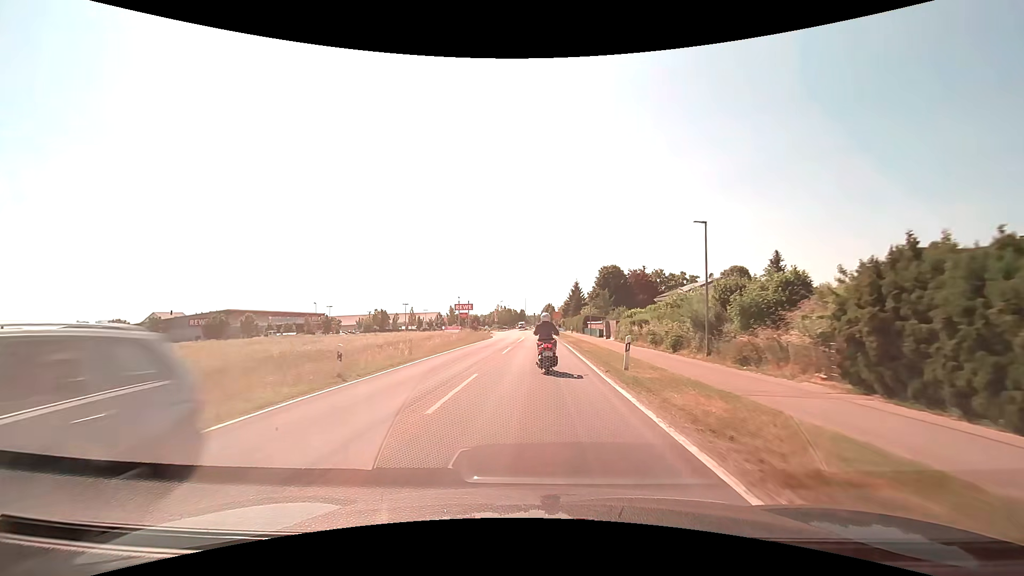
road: tertiary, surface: asphalt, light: Day
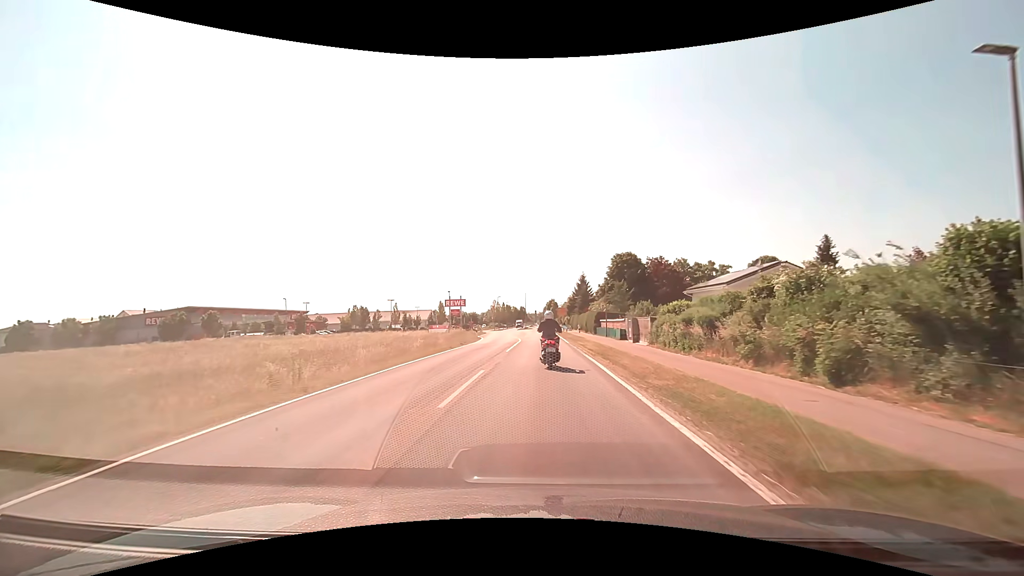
(0.0, +14.7) m; 0°
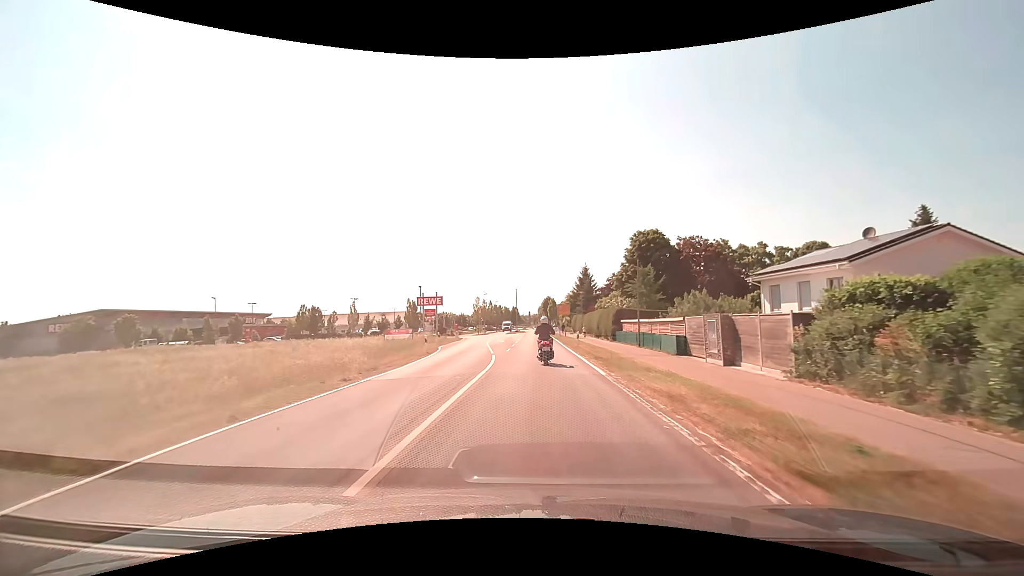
(0.0, +20.4) m; +1°
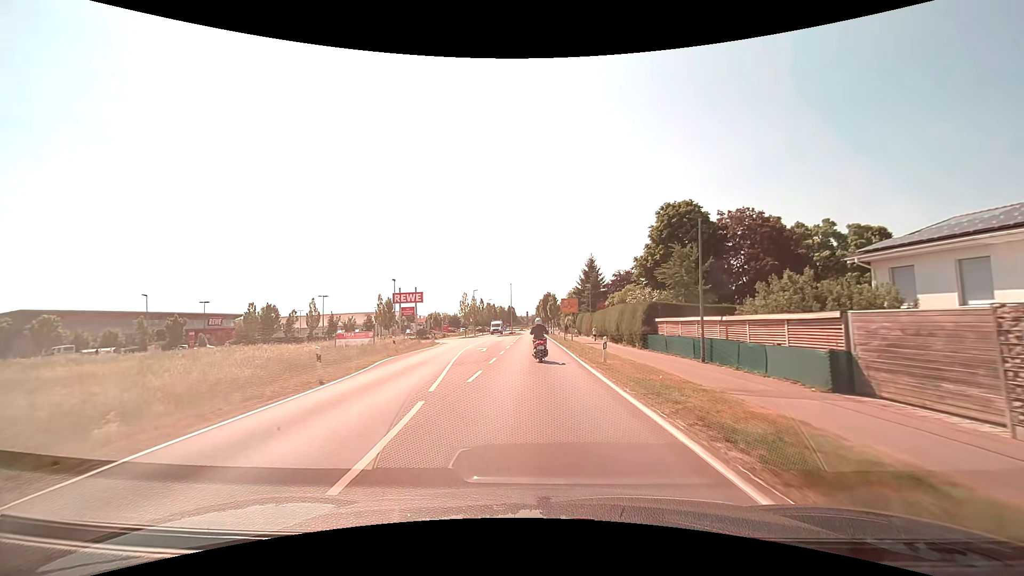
(+0.1, +14.1) m; 0°
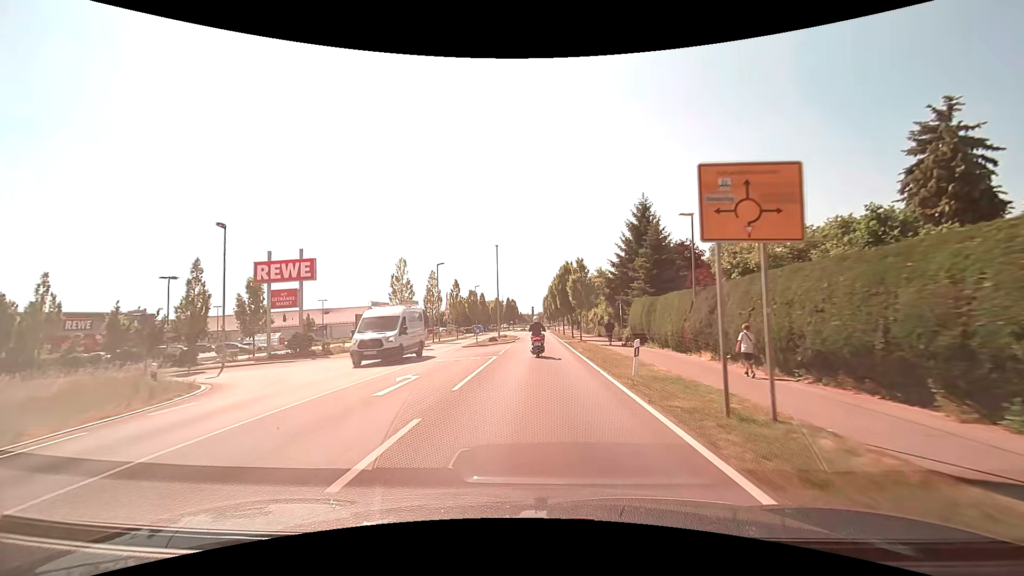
(-0.1, +38.4) m; -1°
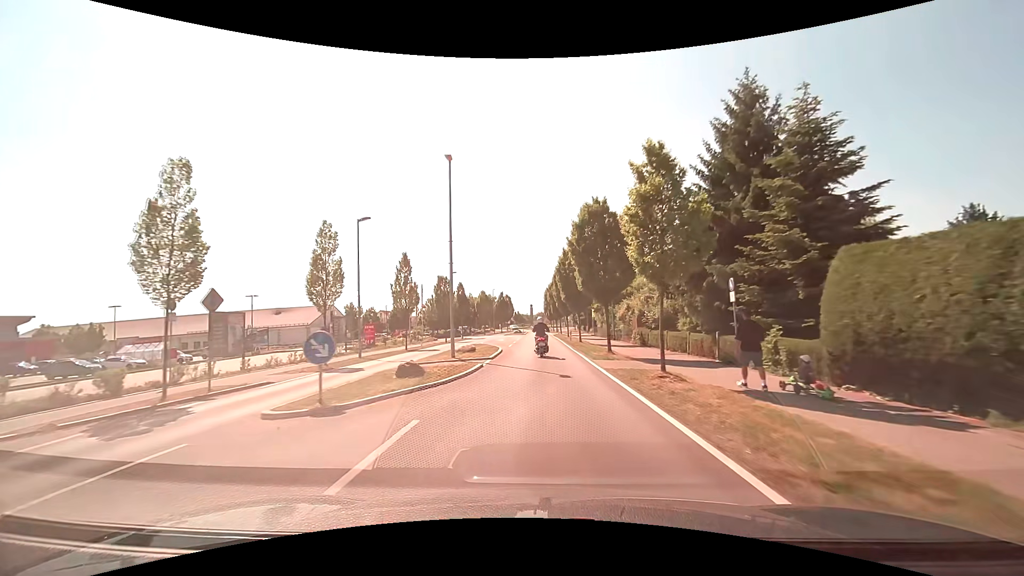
(0.0, +23.8) m; 0°
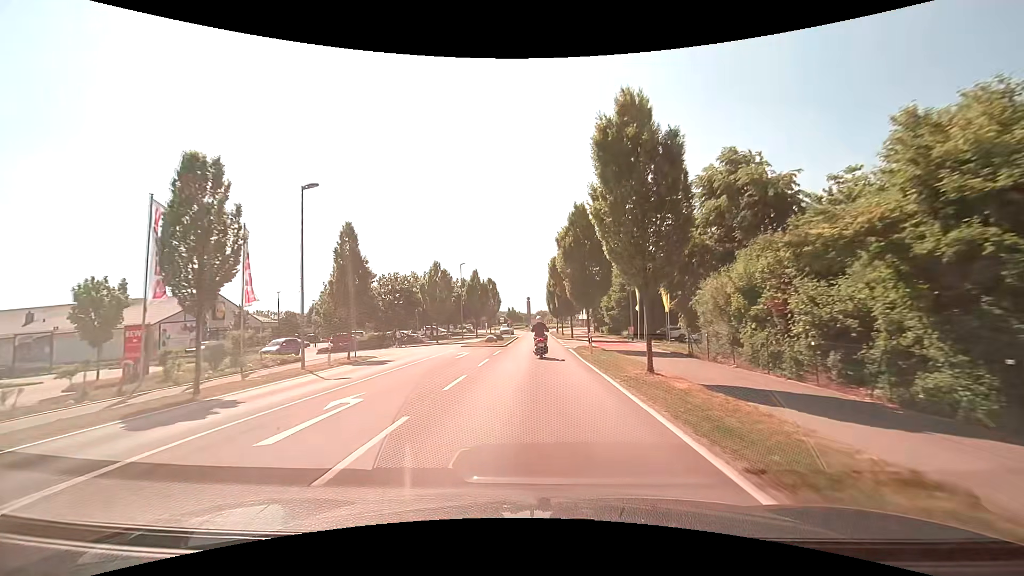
(+0.1, +38.6) m; 0°
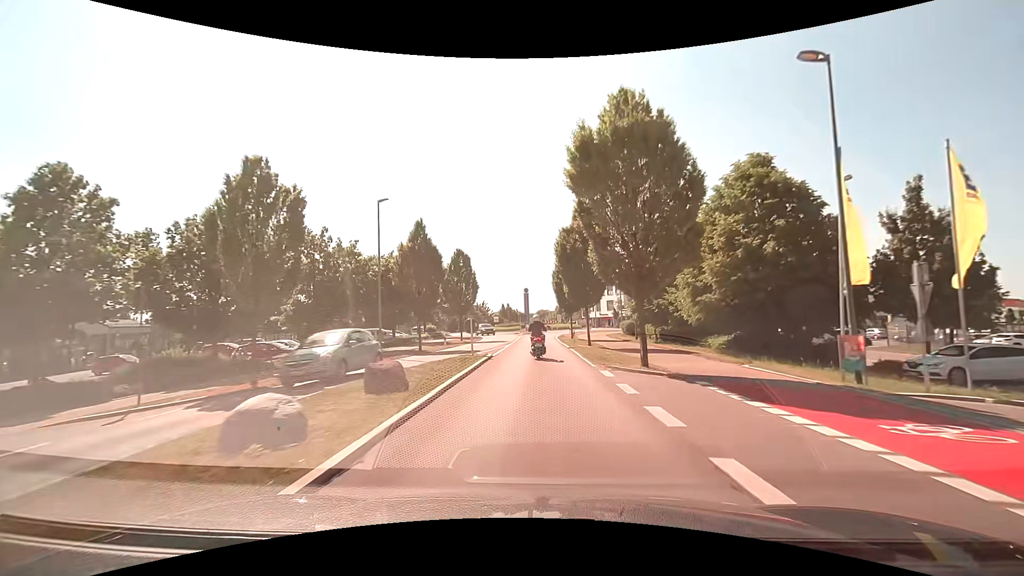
(+0.1, +29.1) m; +1°
(0, +10) (0, +20) (0, +30) (0, +40) (0, +50) (+1, +60) (+3, +70) (+8, +78) (+12, +87) (+10, +97) m
